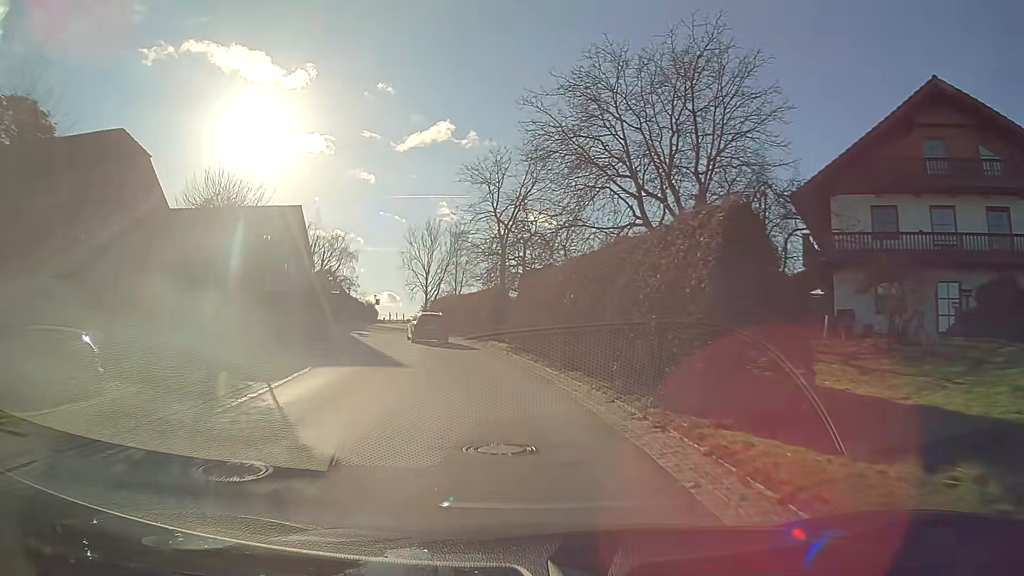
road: secondary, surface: asphalt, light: Day
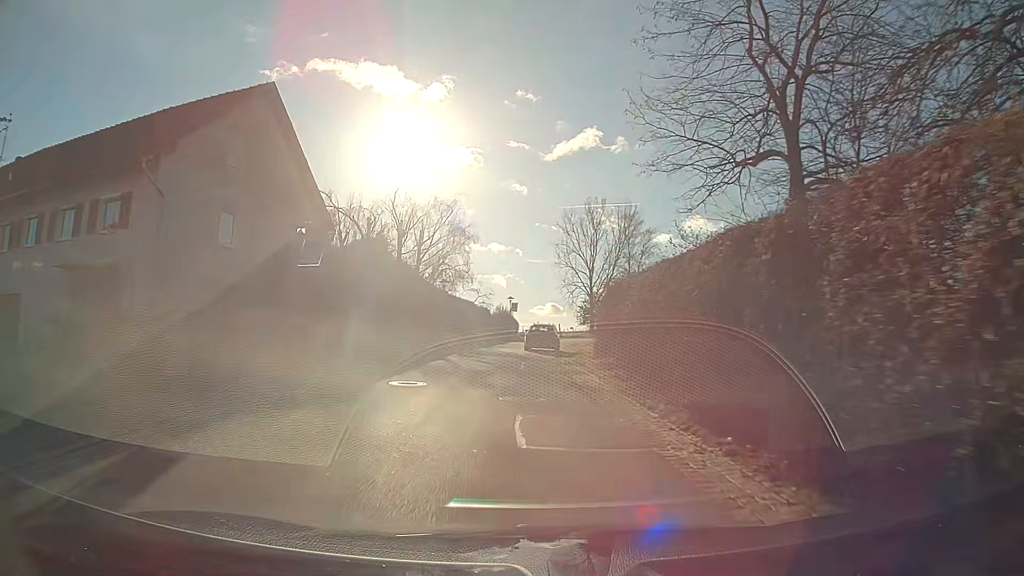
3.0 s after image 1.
(-4.5, +34.2) m; -12°
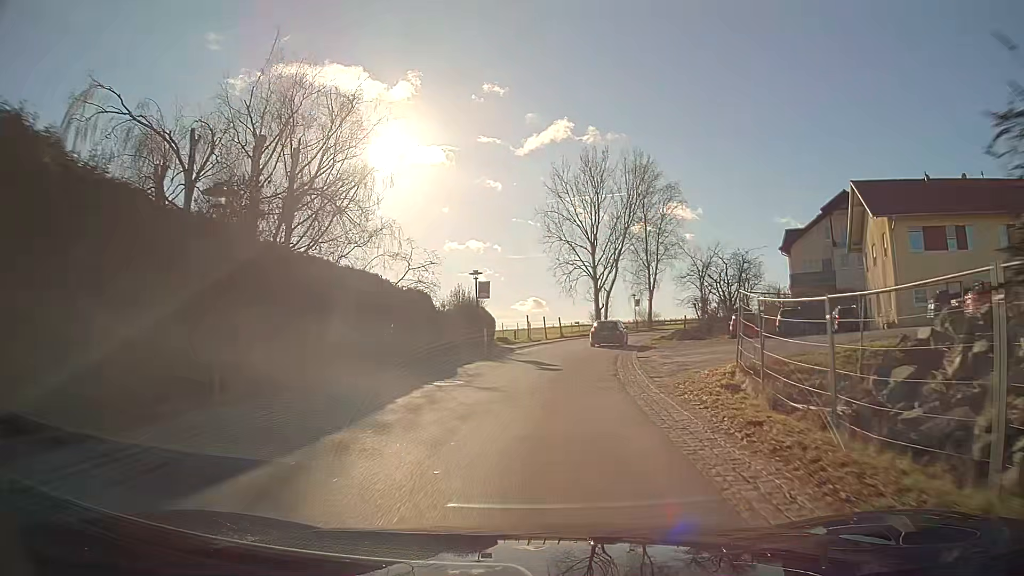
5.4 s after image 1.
(0.0, +28.9) m; +2°
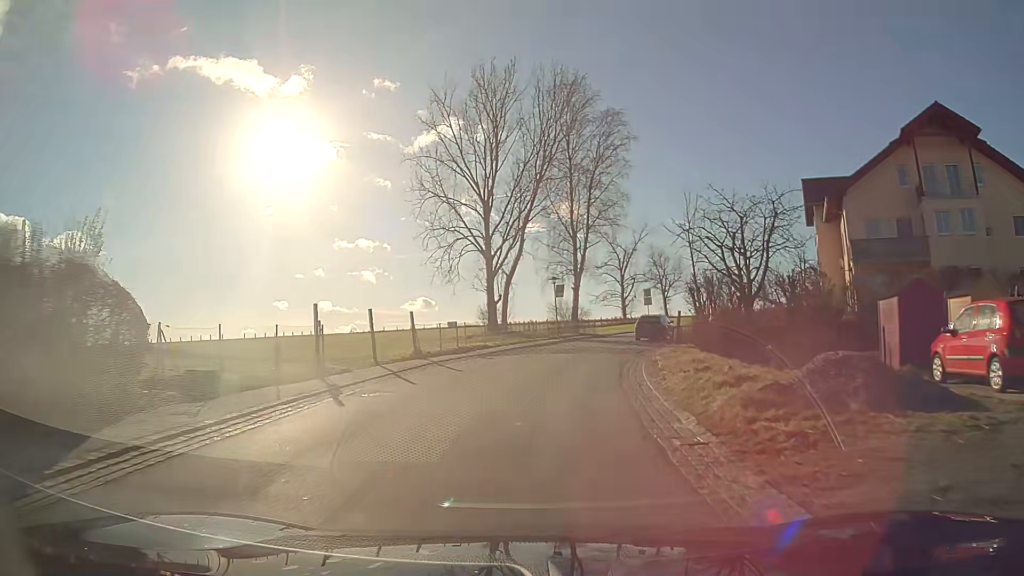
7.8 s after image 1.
(+2.2, +29.1) m; +9°
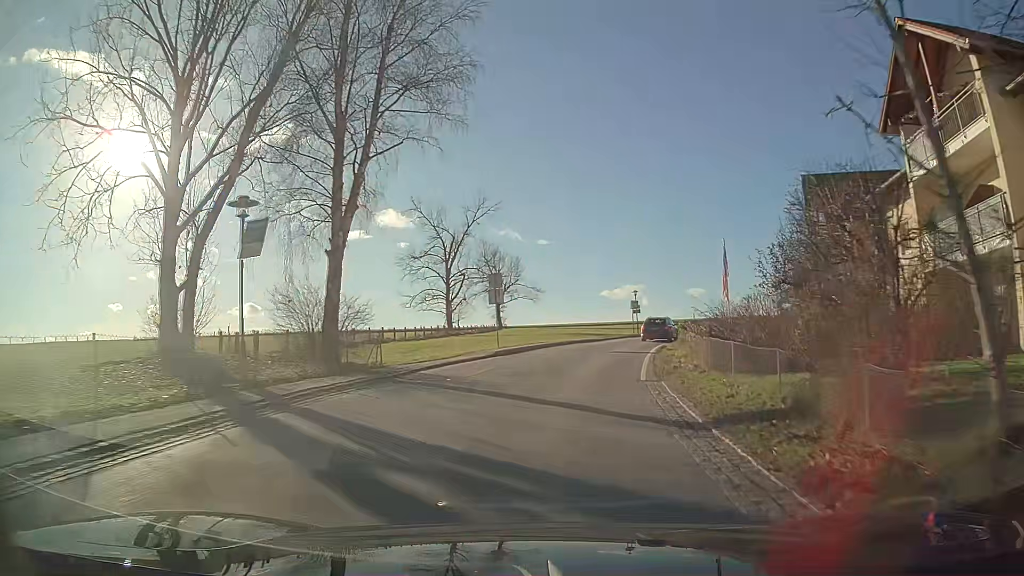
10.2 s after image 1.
(+3.7, +29.5) m; +15°
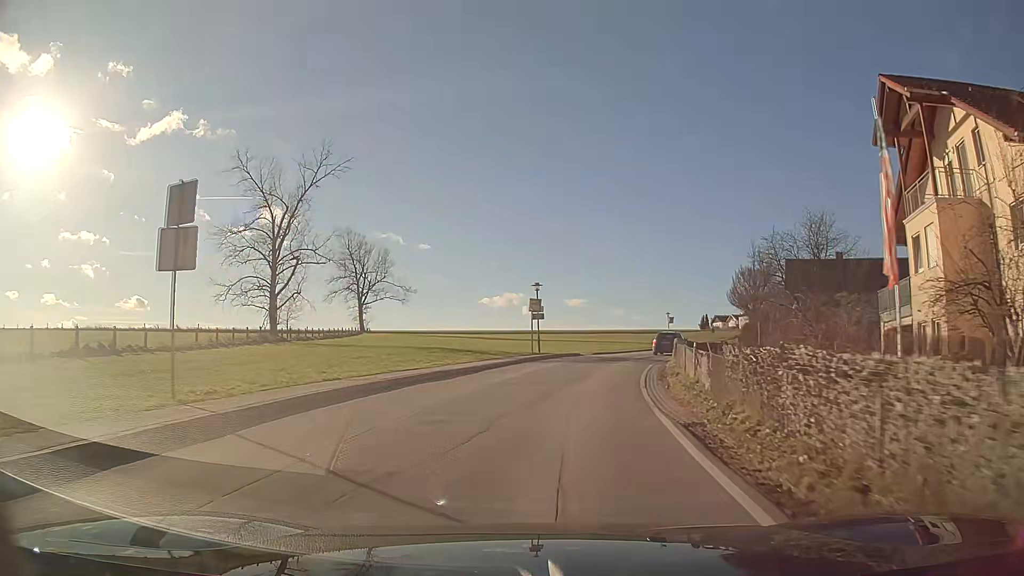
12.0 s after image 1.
(+2.0, +22.6) m; +10°
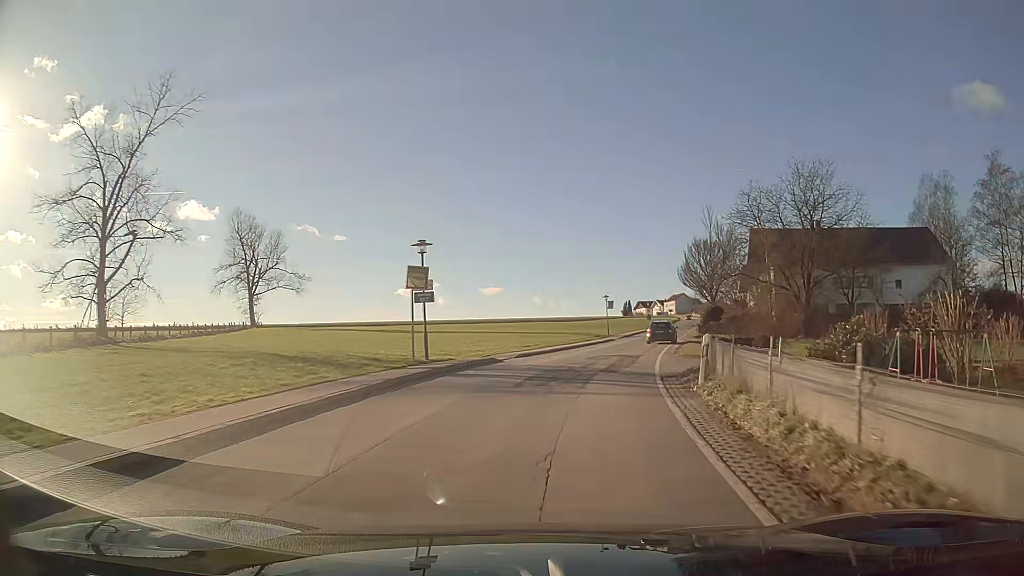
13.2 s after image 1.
(+1.0, +15.4) m; +7°
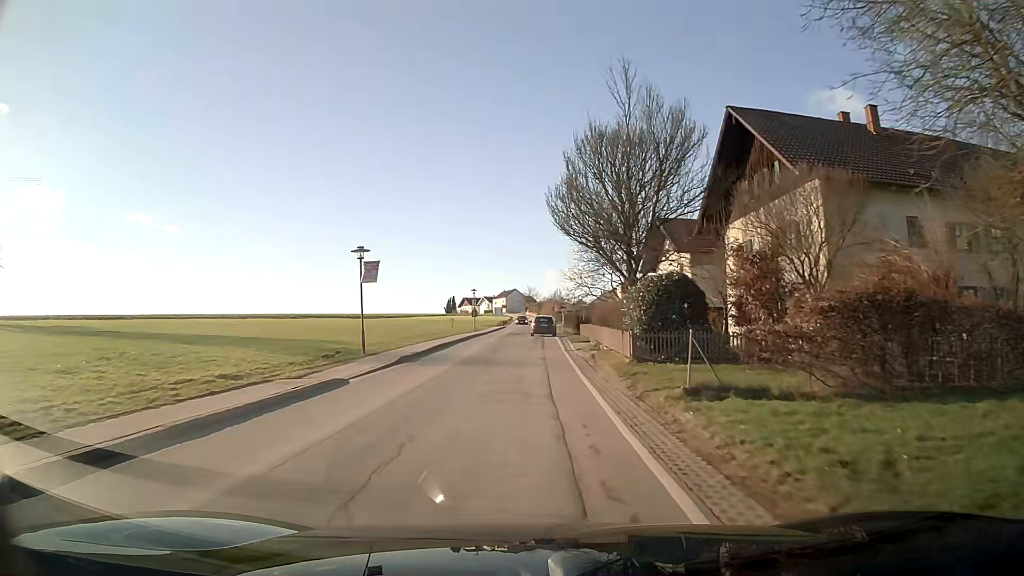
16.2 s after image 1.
(+6.0, +39.4) m; +13°
